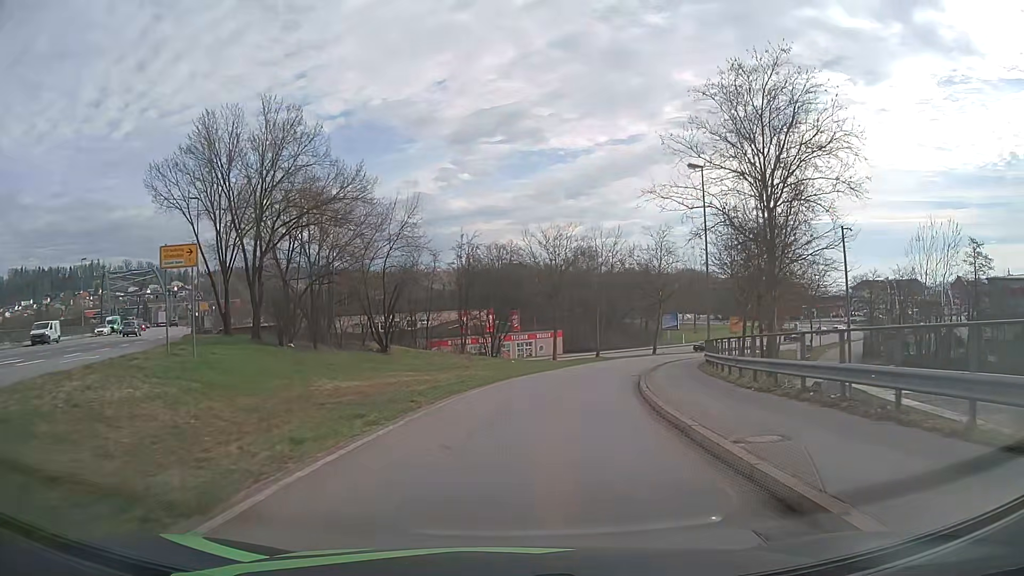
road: primary_link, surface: asphalt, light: Day
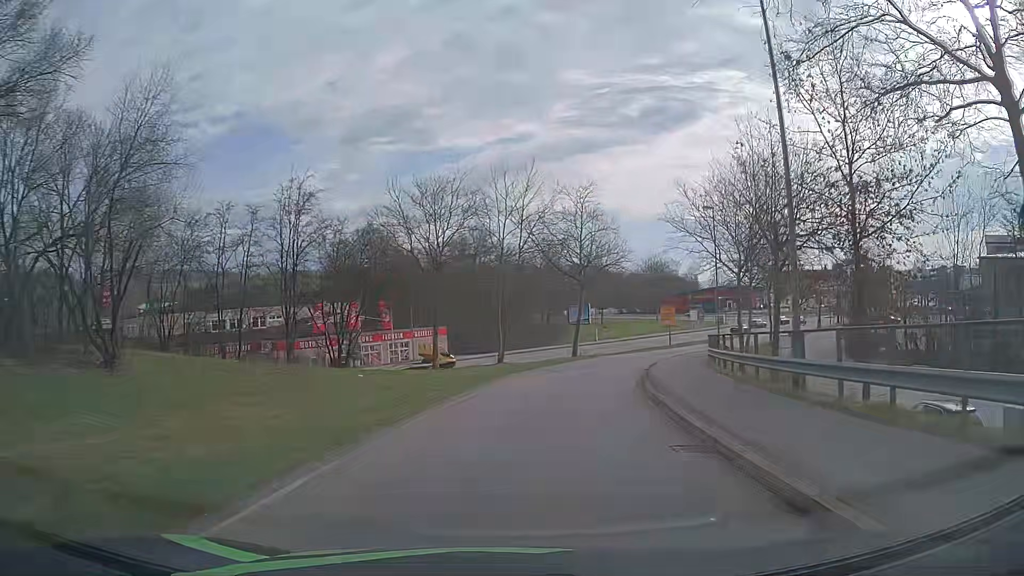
(+1.6, +20.5) m; +10°
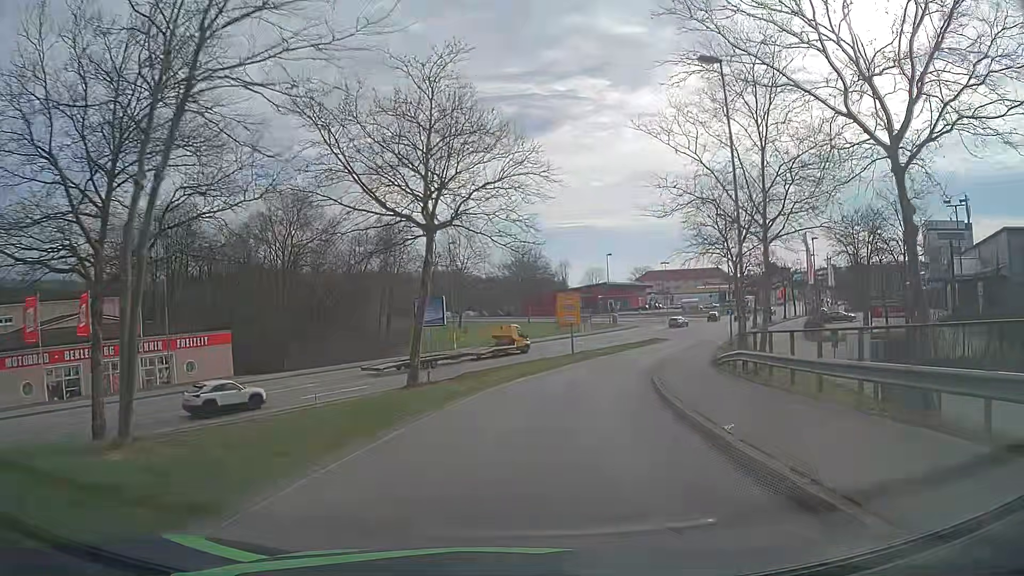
(+3.0, +27.4) m; +12°
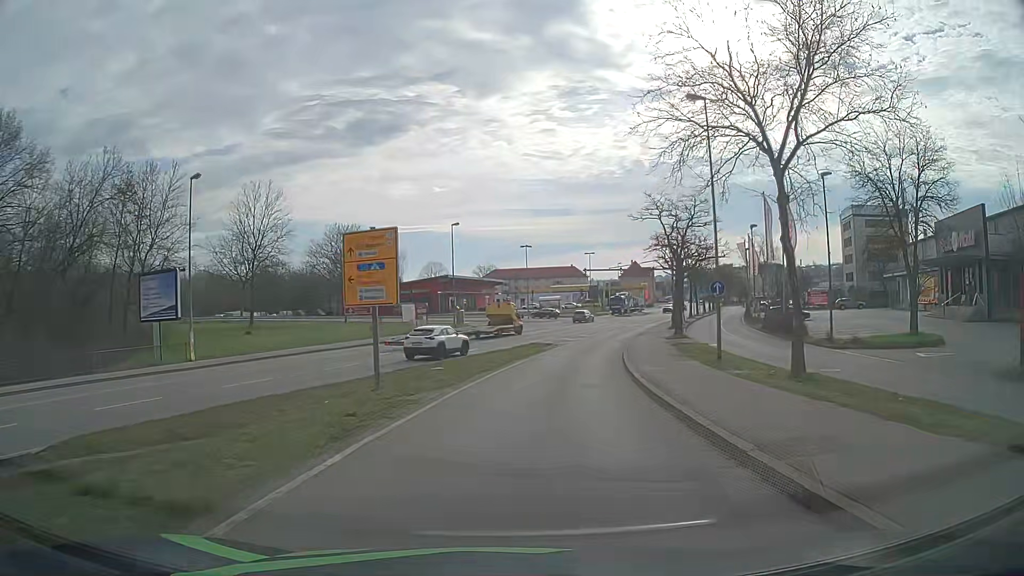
(+3.1, +27.7) m; +13°
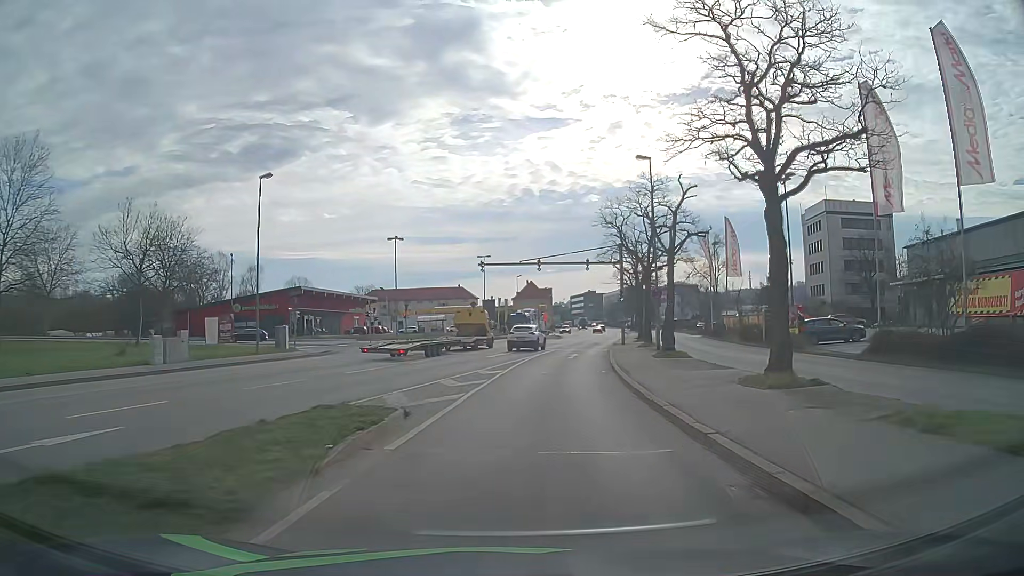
(+2.6, +28.2) m; +10°
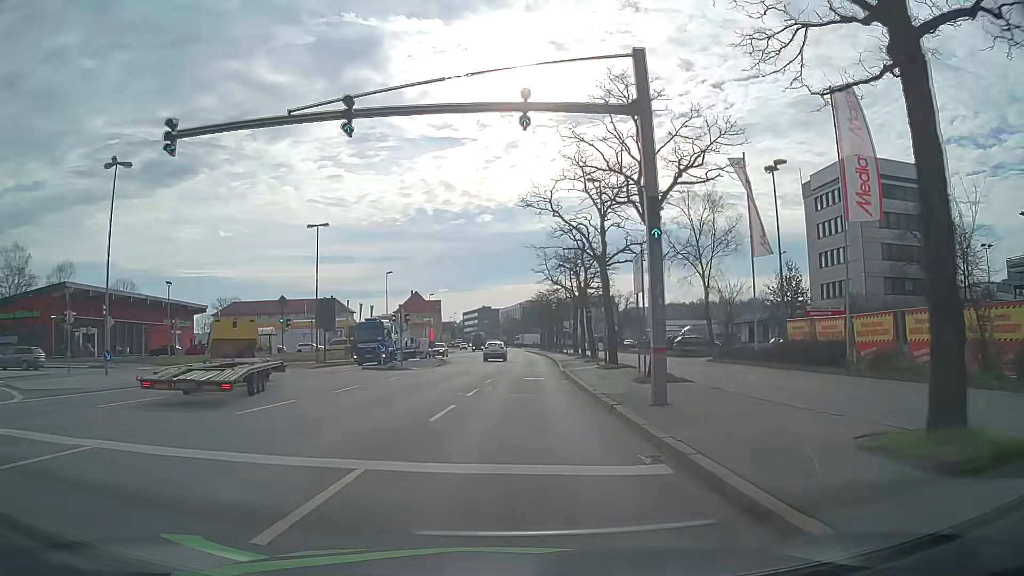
(+3.1, +35.1) m; +9°
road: primary
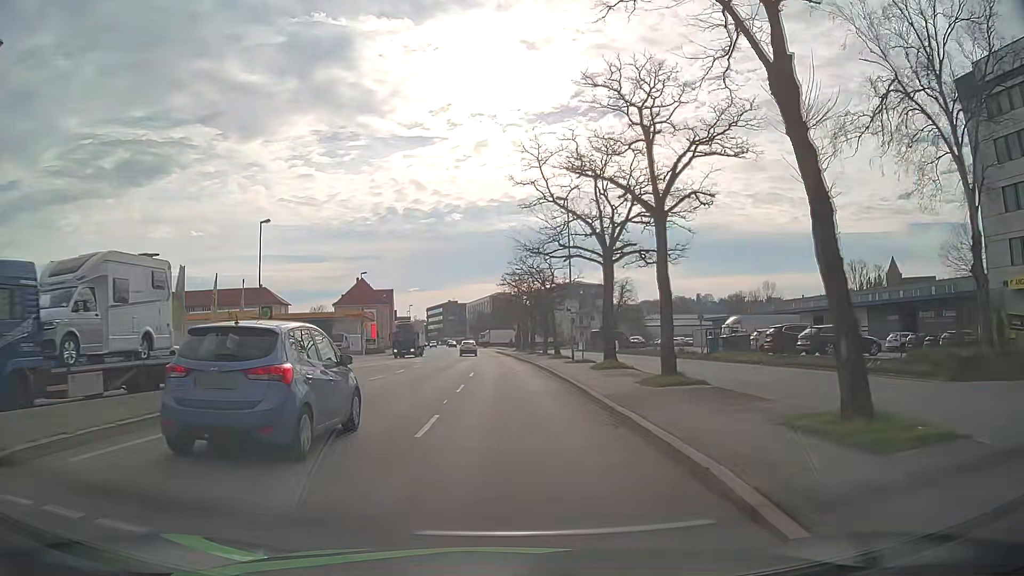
(+1.1, +35.0) m; +3°
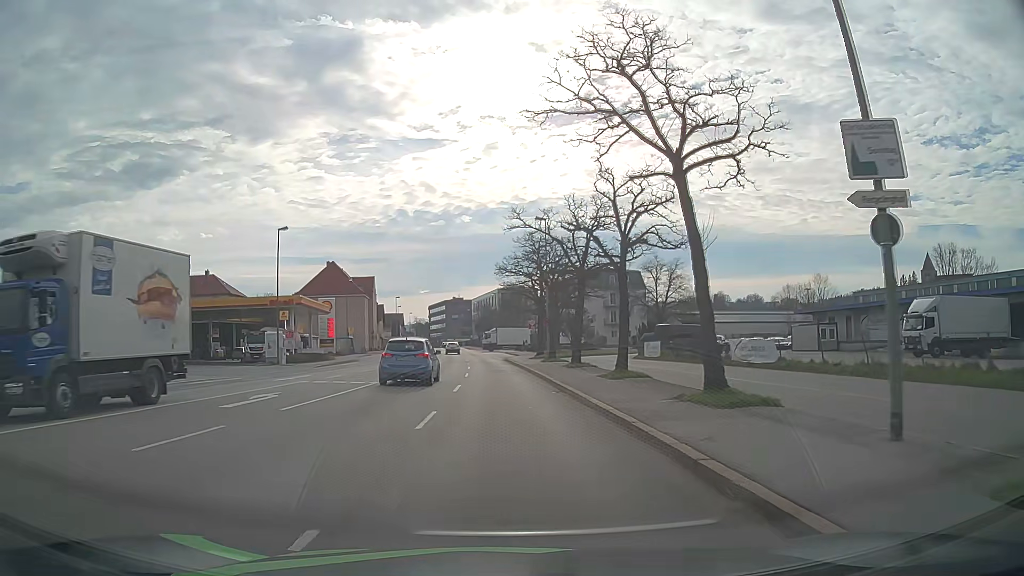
(-0.2, +34.9) m; -1°
(0, +10) (0, +20) (0, +30) (-1, +40) (-1, +50) (-2, +60) (-3, +70) (-3, +80) (-4, +90) (-5, +100) m
